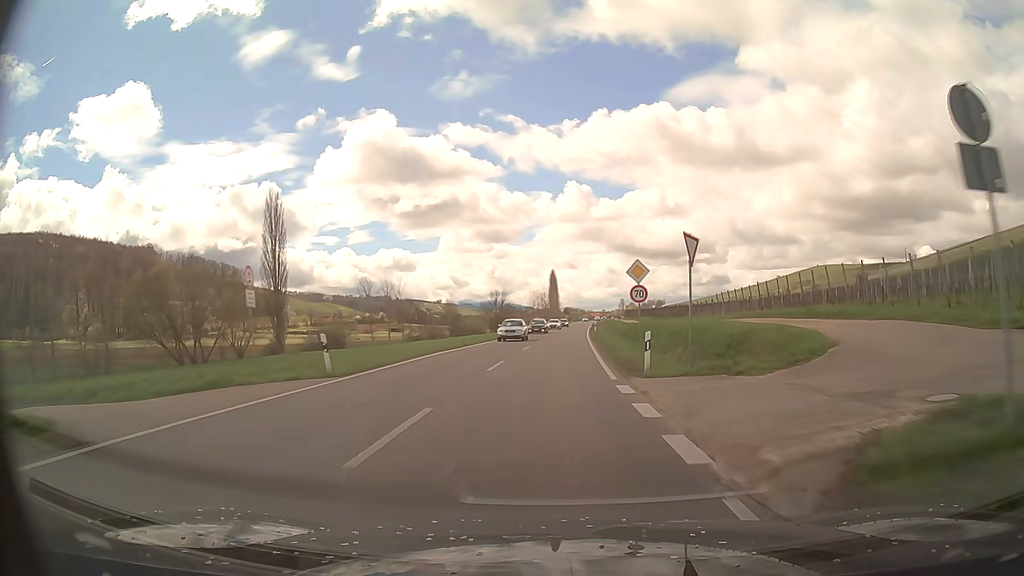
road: primary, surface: asphalt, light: Day
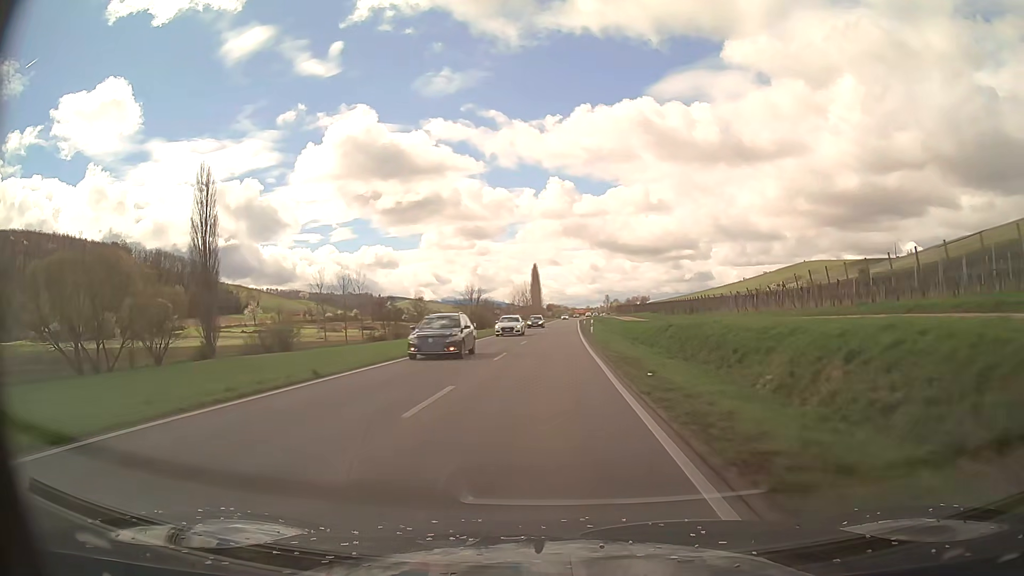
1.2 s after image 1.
(+0.3, +21.2) m; +2°
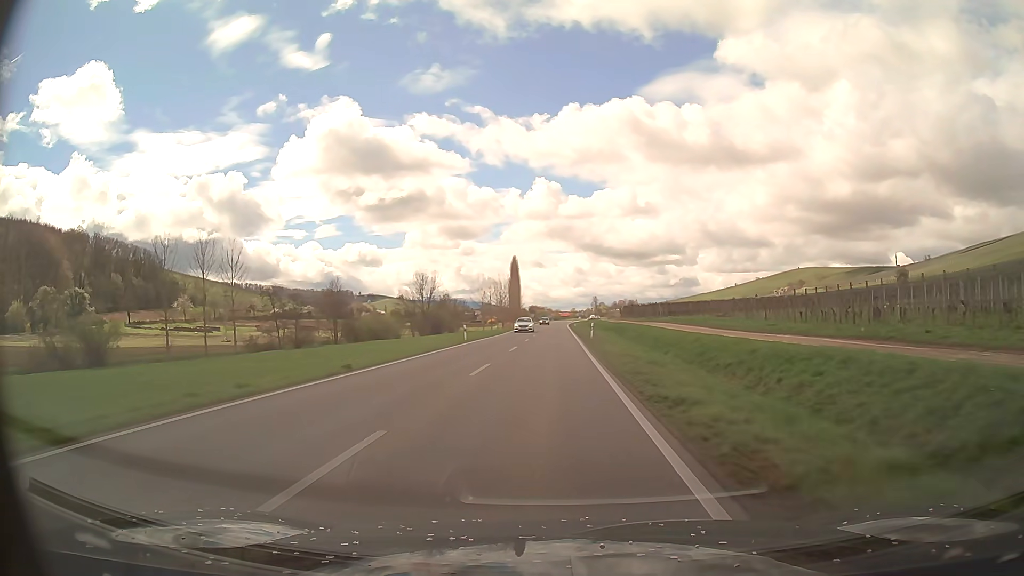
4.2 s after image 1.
(+0.8, +53.2) m; +1°
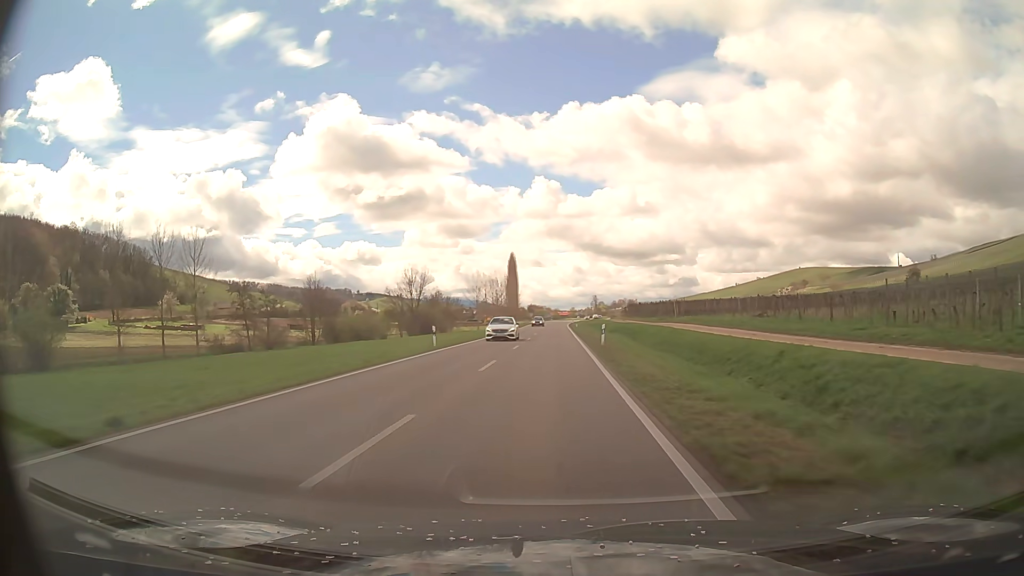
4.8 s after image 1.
(0.0, +10.6) m; 0°
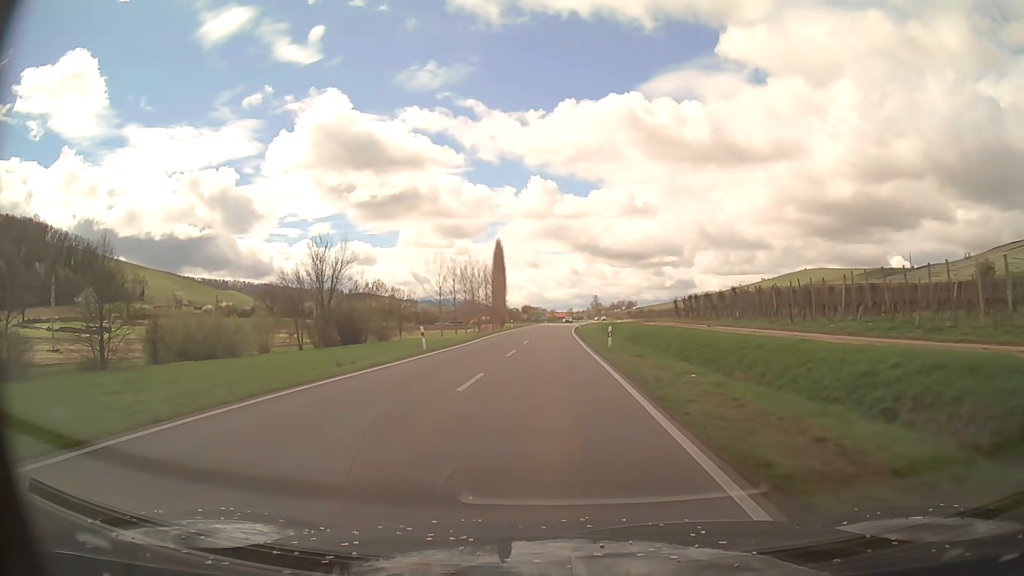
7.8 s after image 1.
(+0.2, +53.0) m; 0°
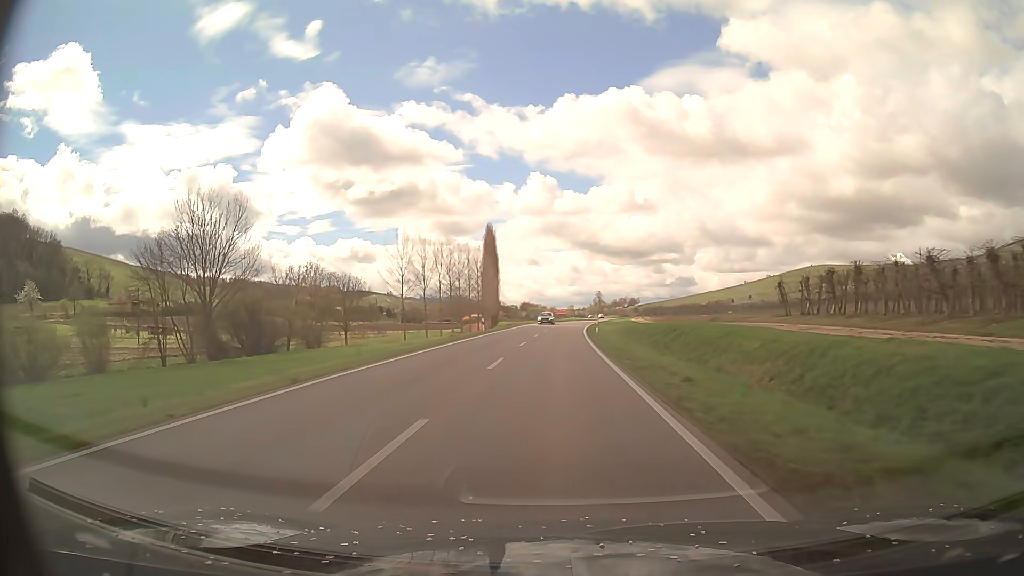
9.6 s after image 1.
(0.0, +31.8) m; 0°
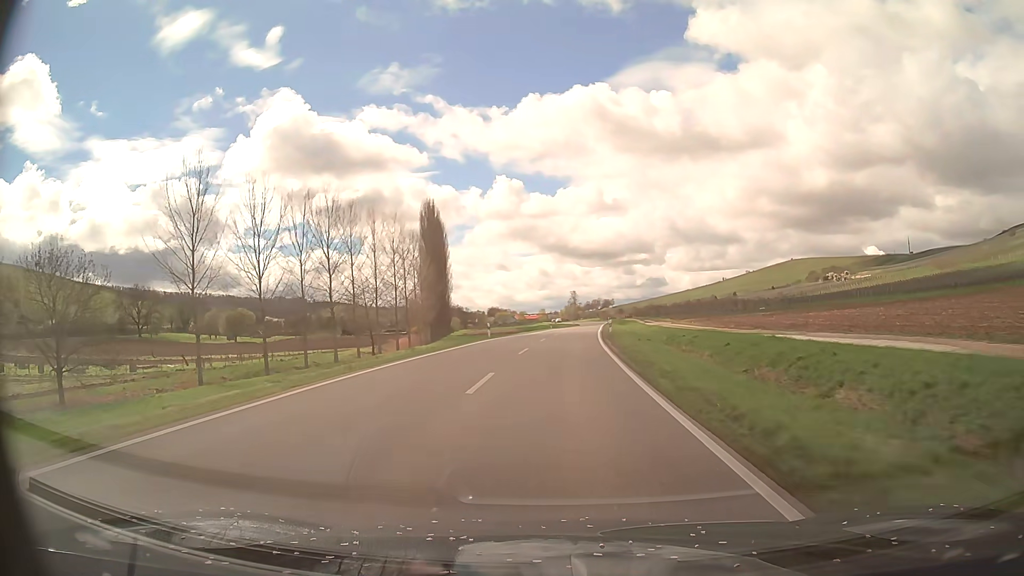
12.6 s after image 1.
(+0.7, +53.0) m; +2°
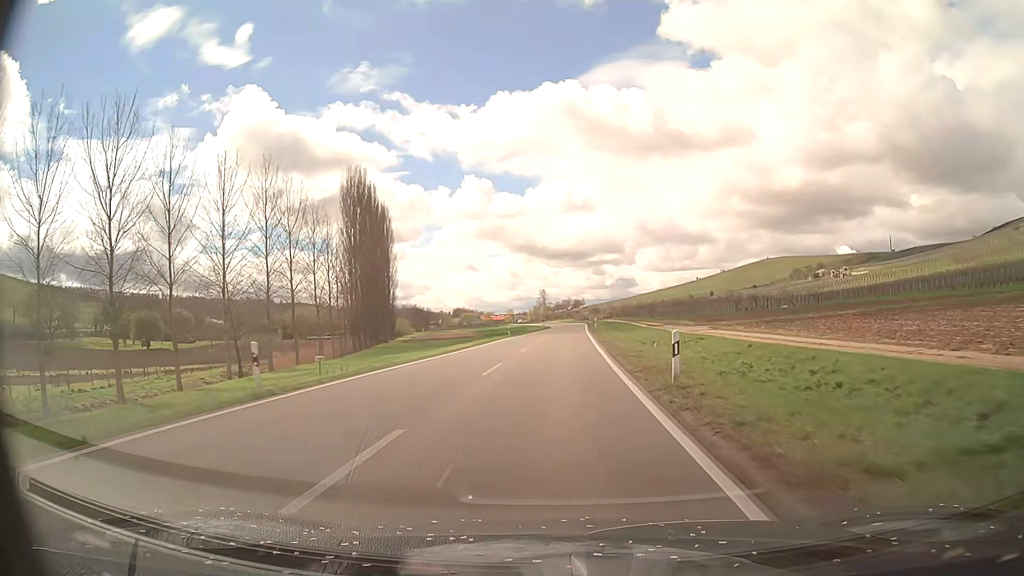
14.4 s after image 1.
(+0.8, +31.7) m; +3°
(0, +10) (0, +20) (0, +30) (+1, +40) (+1, +50) (+1, +60) (+2, +70) (+2, +80) (+2, +90) (+3, +100) m
